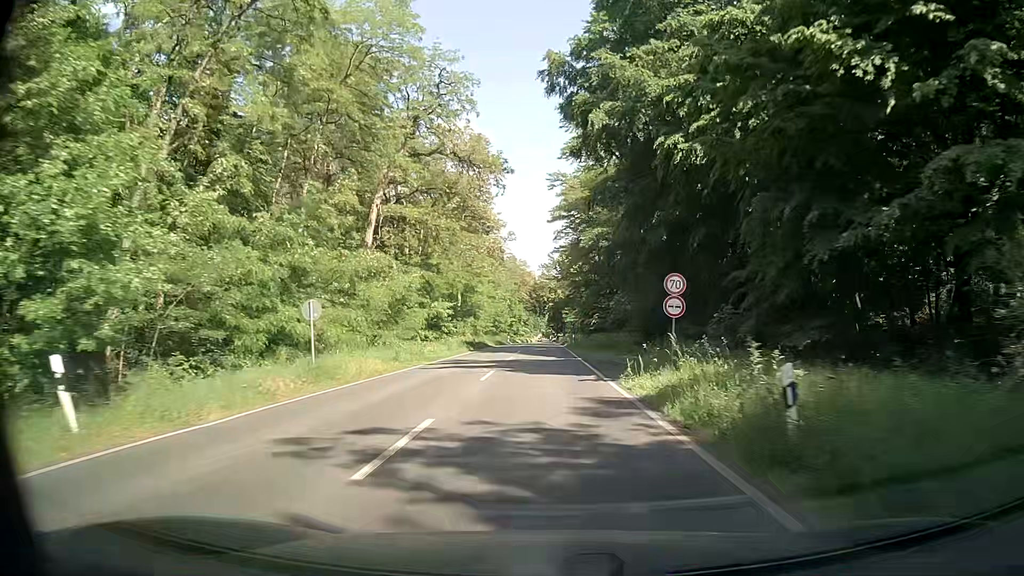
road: primary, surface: asphalt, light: Day
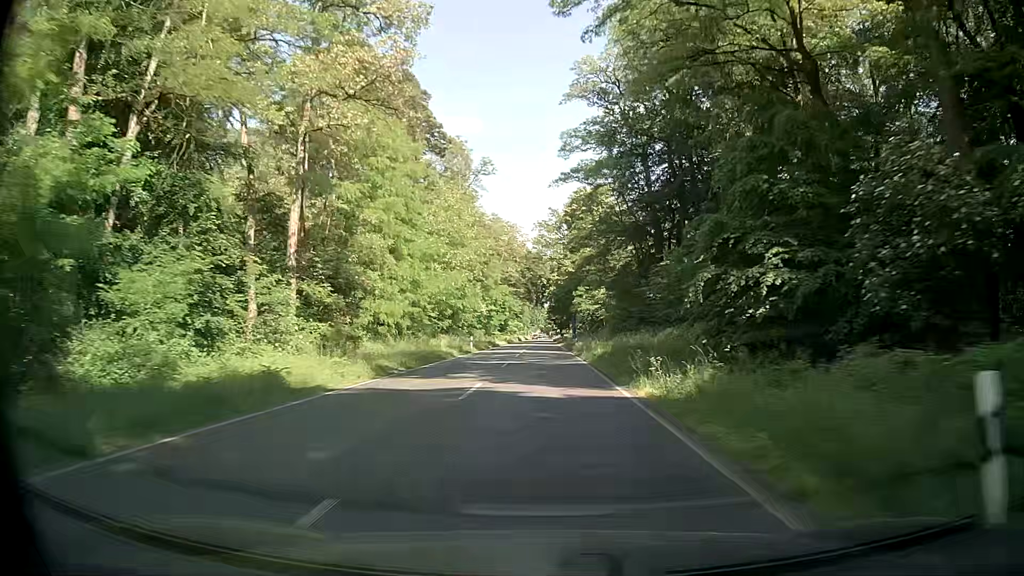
(-0.6, +53.5) m; 0°
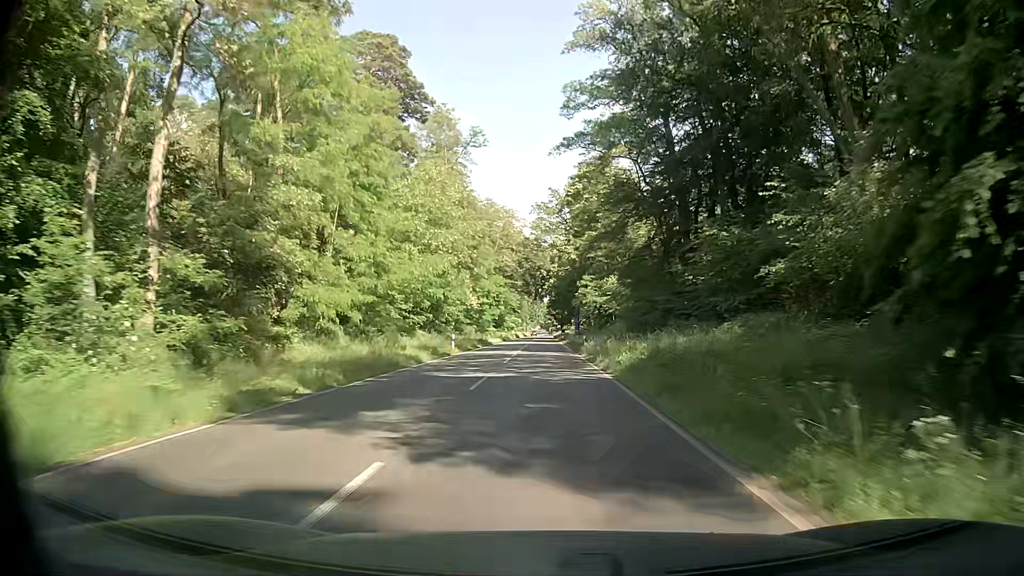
(-0.2, +10.7) m; -1°
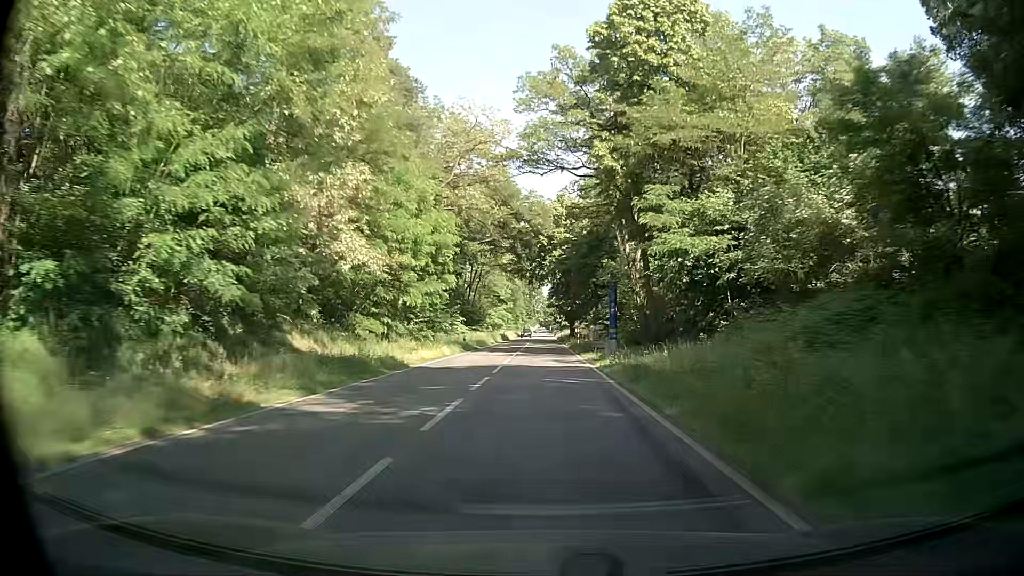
(+0.3, +42.8) m; -1°
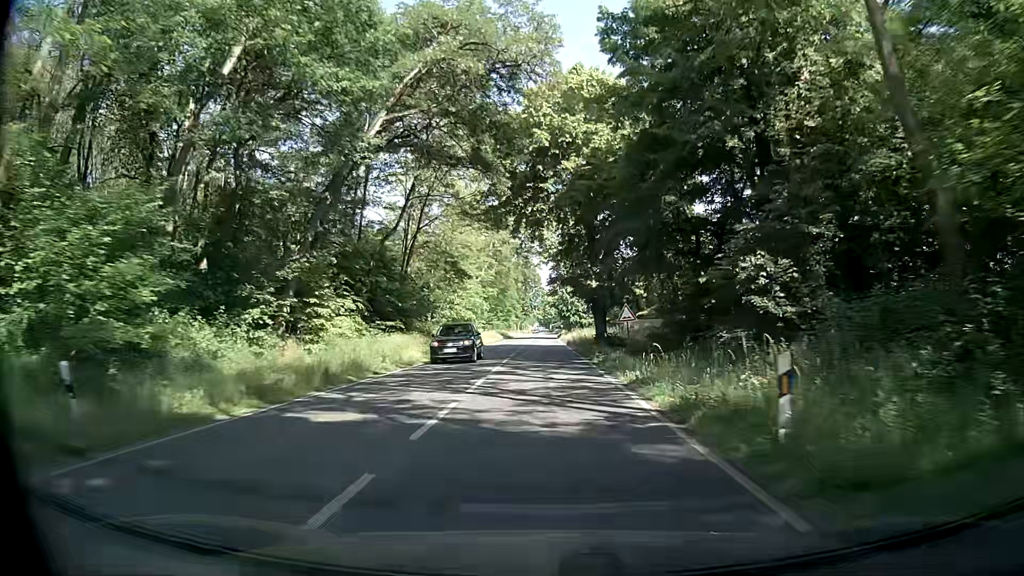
(+0.7, +43.2) m; 0°
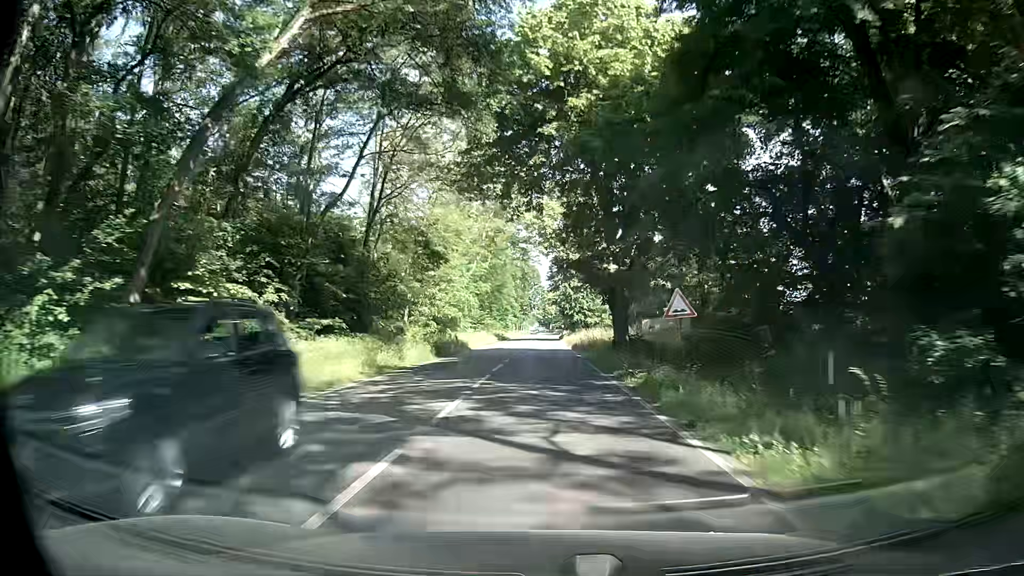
(+0.3, +10.9) m; +1°
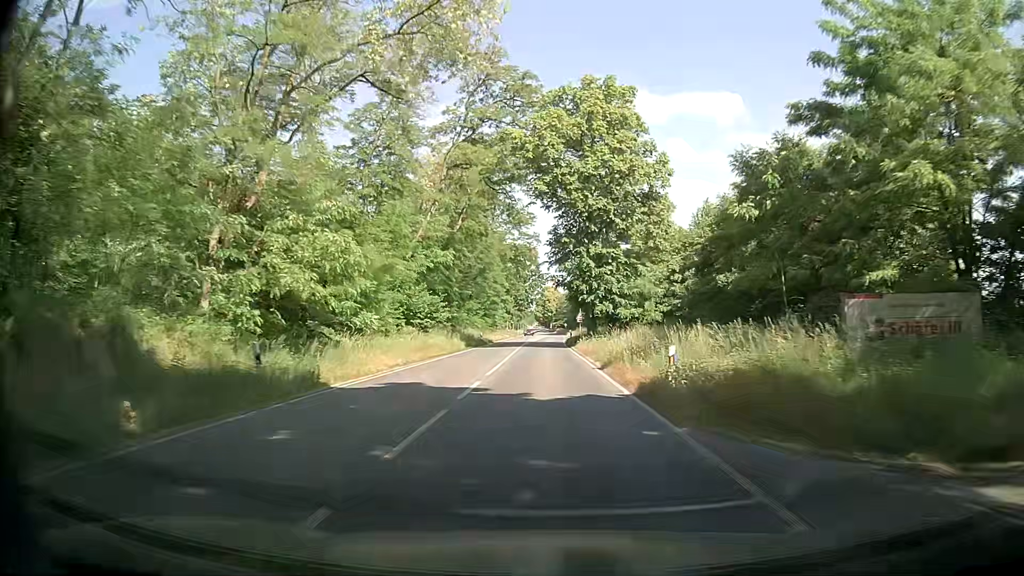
(0.0, +32.7) m; +1°
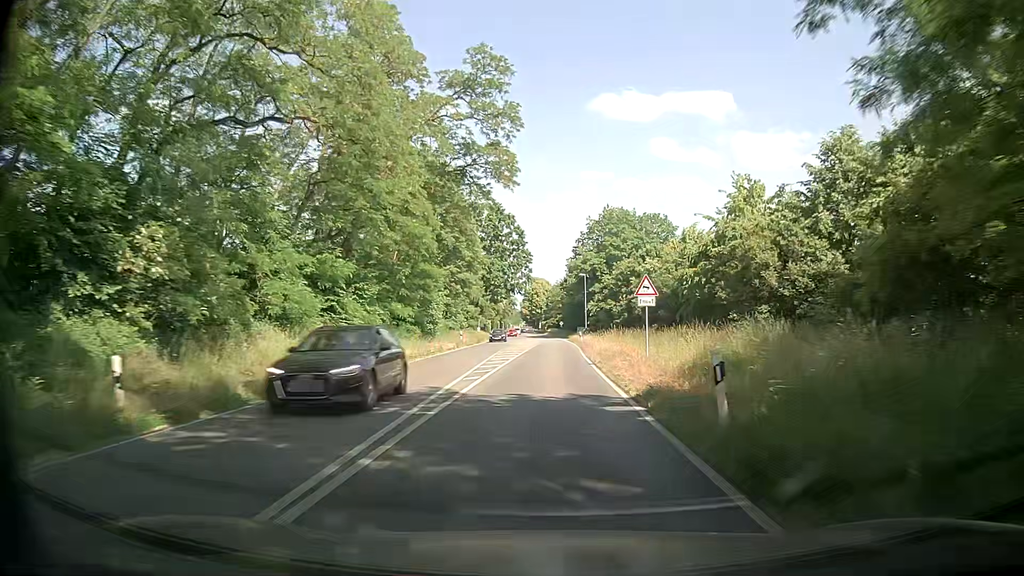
(-0.8, +55.0) m; 0°
(0, +10) (0, +20) (0, +30) (+1, +40) (+1, +50) (+1, +60) (+1, +70) (+1, +80) (+1, +90) (+1, +100) m
